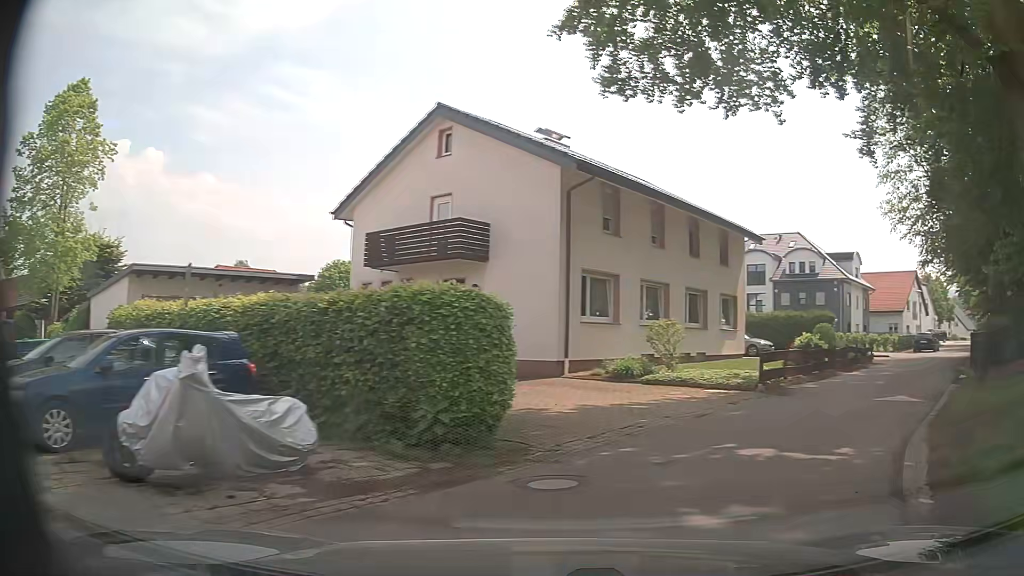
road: residential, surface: asphalt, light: Day
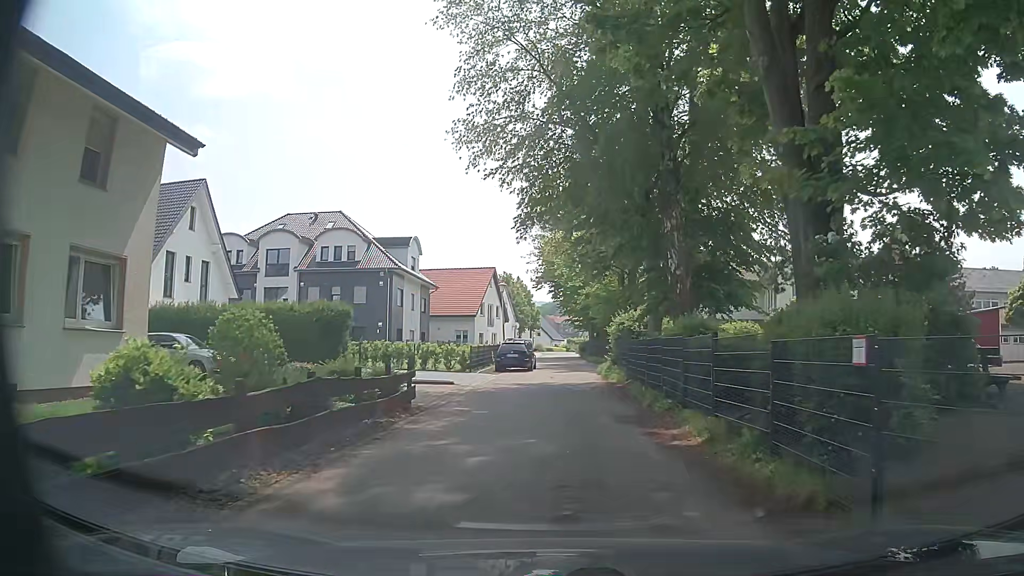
(+7.8, +15.8) m; +37°
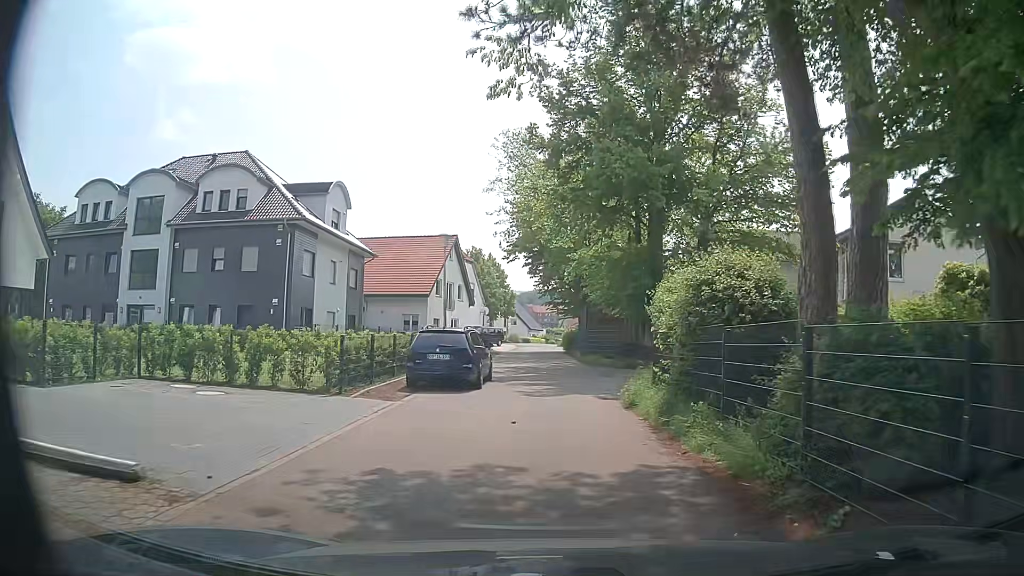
(+0.5, +16.5) m; +3°
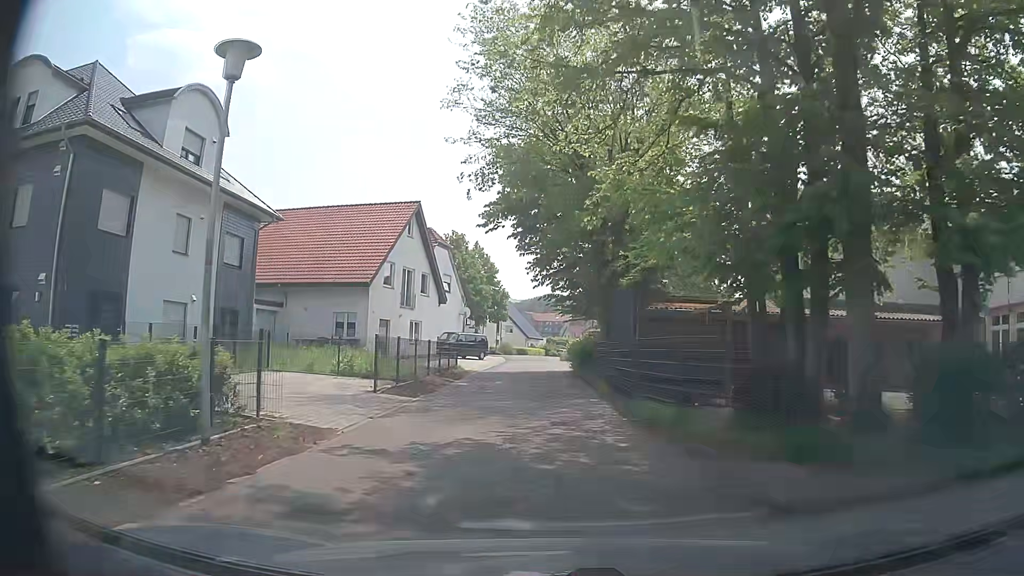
(+0.1, +17.9) m; -1°
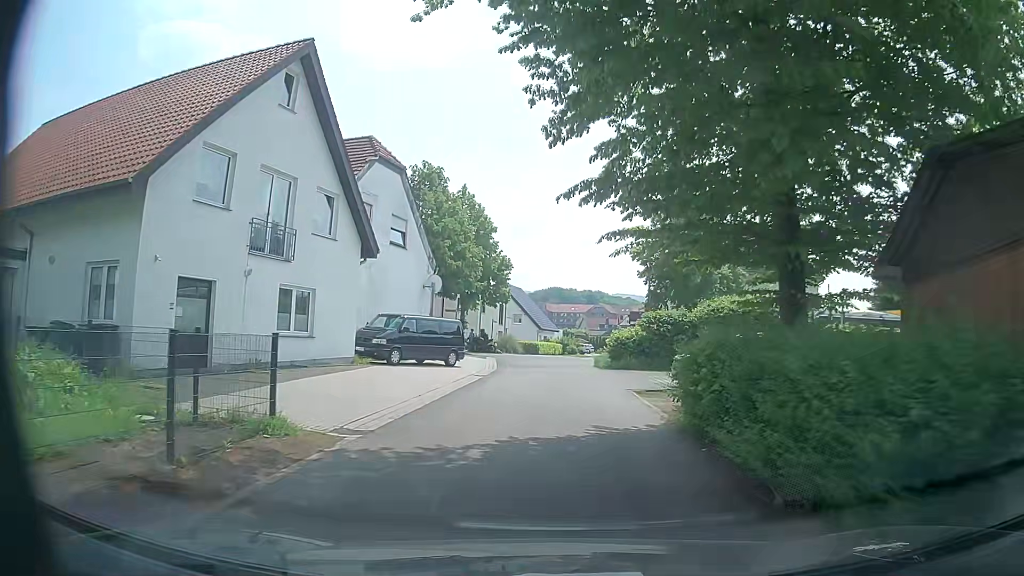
(-0.1, +23.0) m; -1°
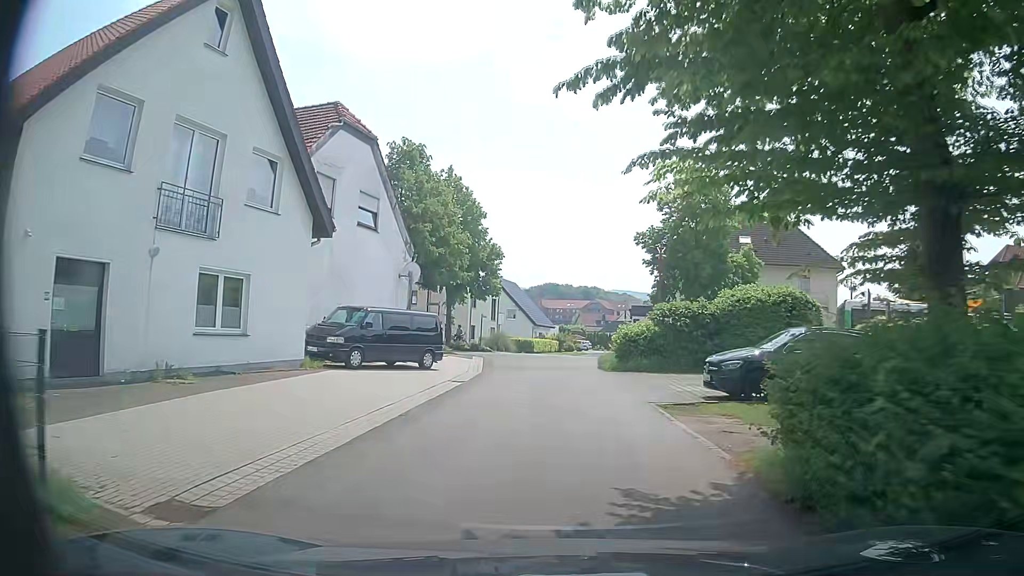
(+0.1, +4.5) m; 0°
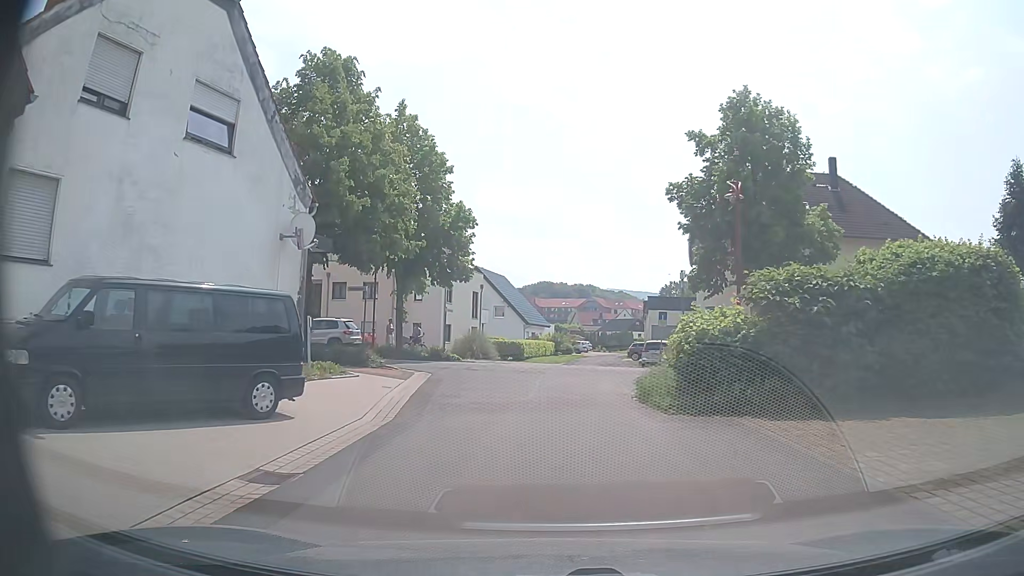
(+0.3, +12.6) m; +2°
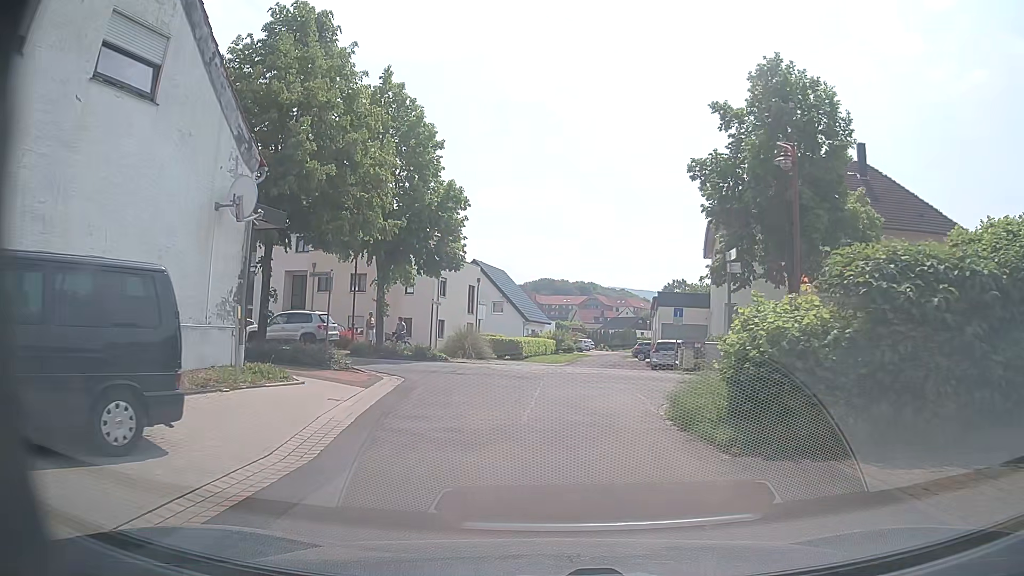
(0.0, +3.6) m; -1°
